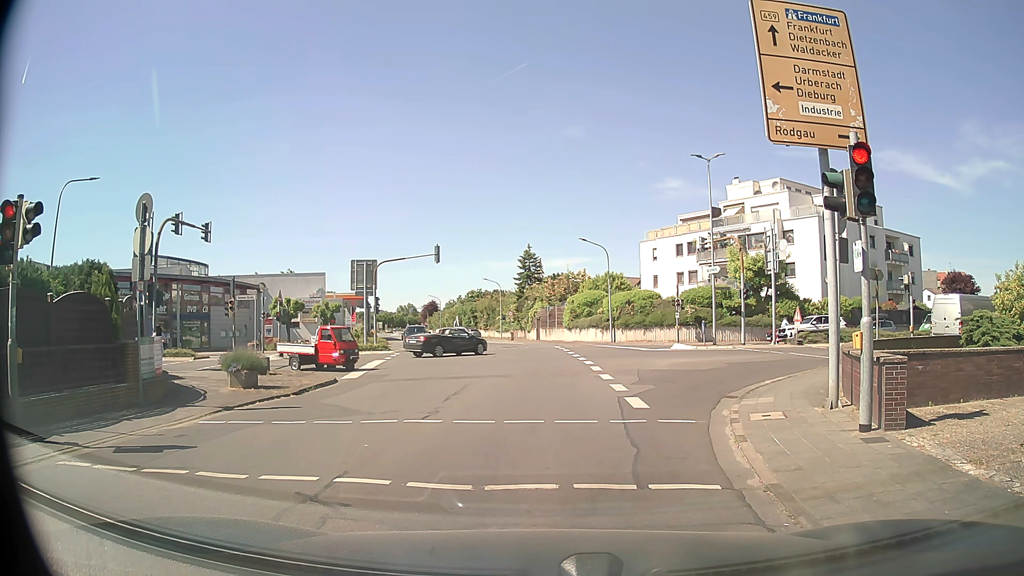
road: tertiary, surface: asphalt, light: Day
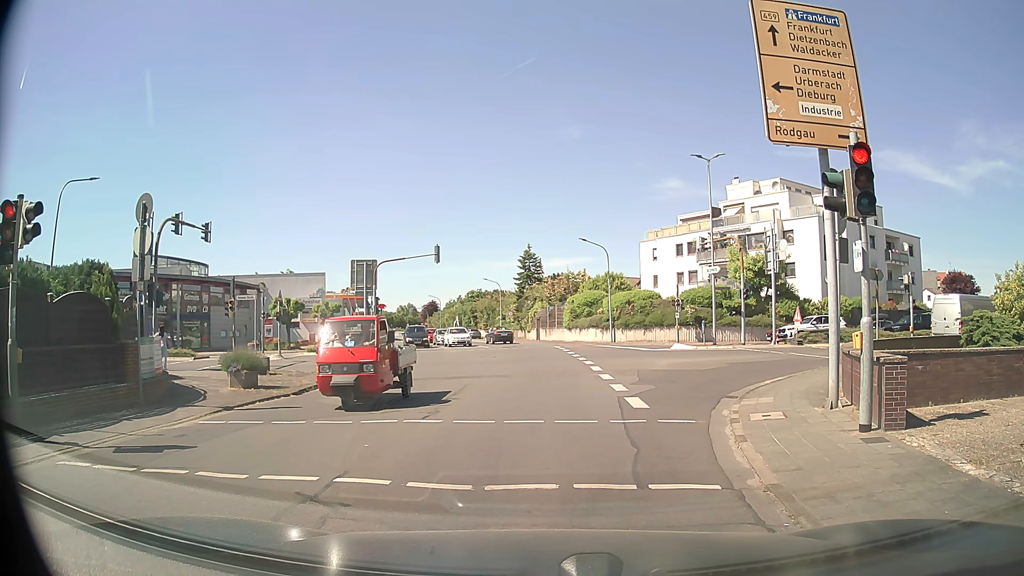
(0.0, 0.0) m; 0°
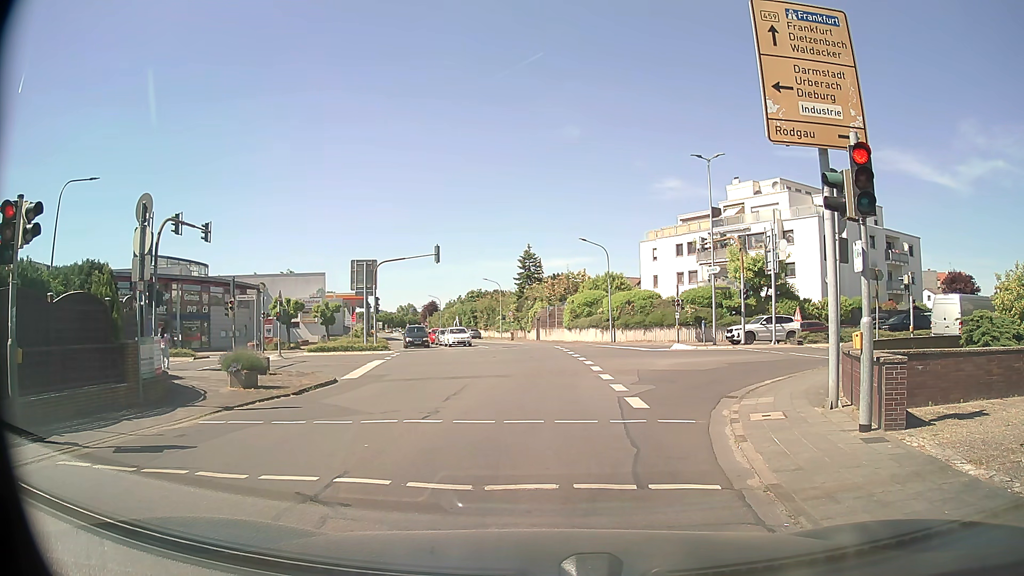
(0.0, 0.0) m; 0°
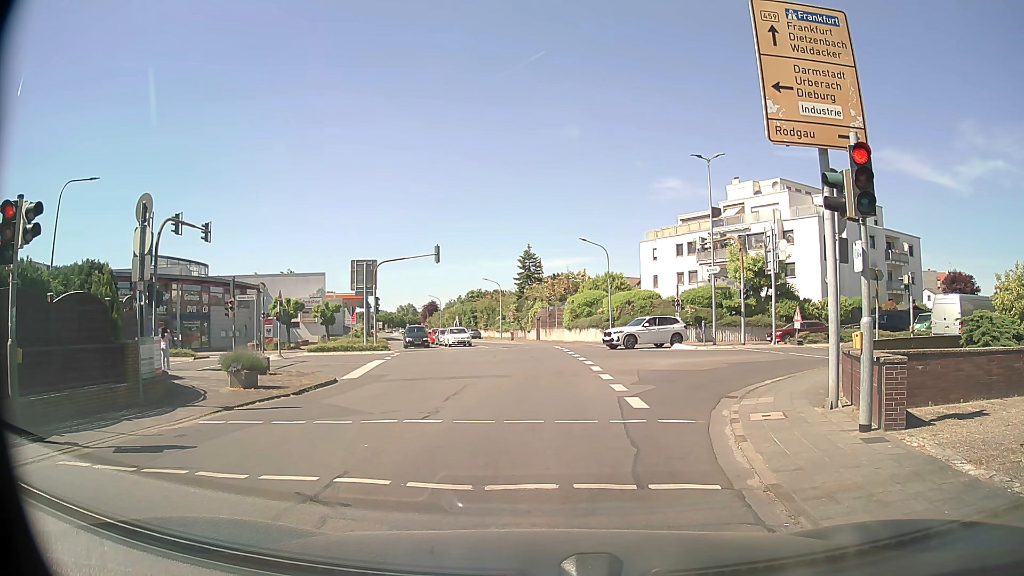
(0.0, 0.0) m; 0°
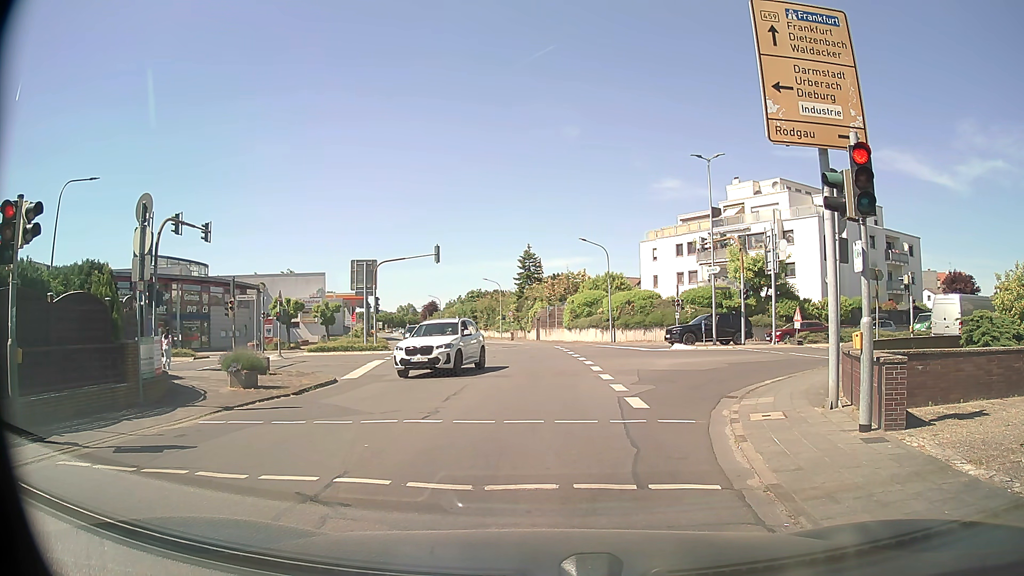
(0.0, 0.0) m; 0°
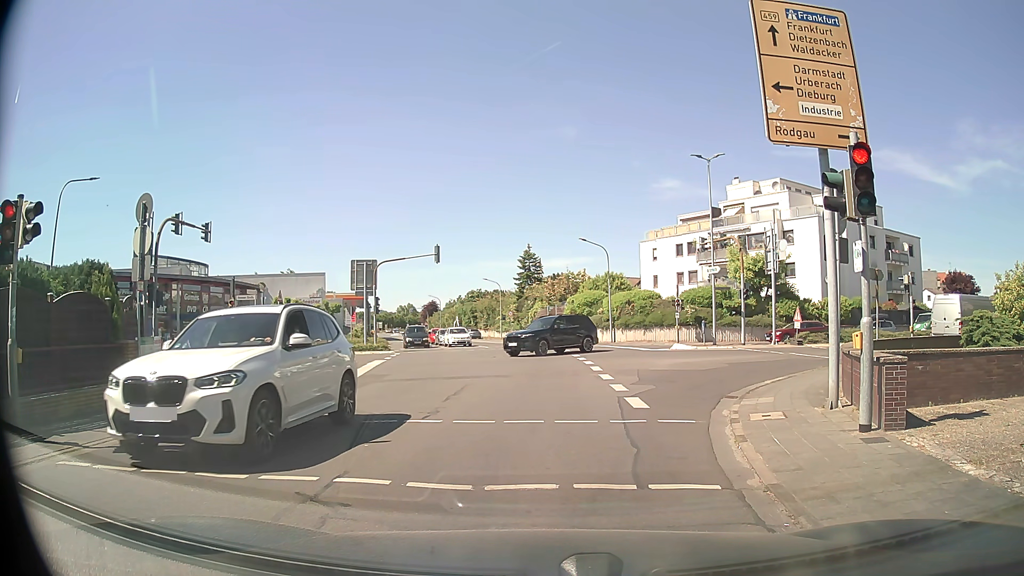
(0.0, 0.0) m; 0°
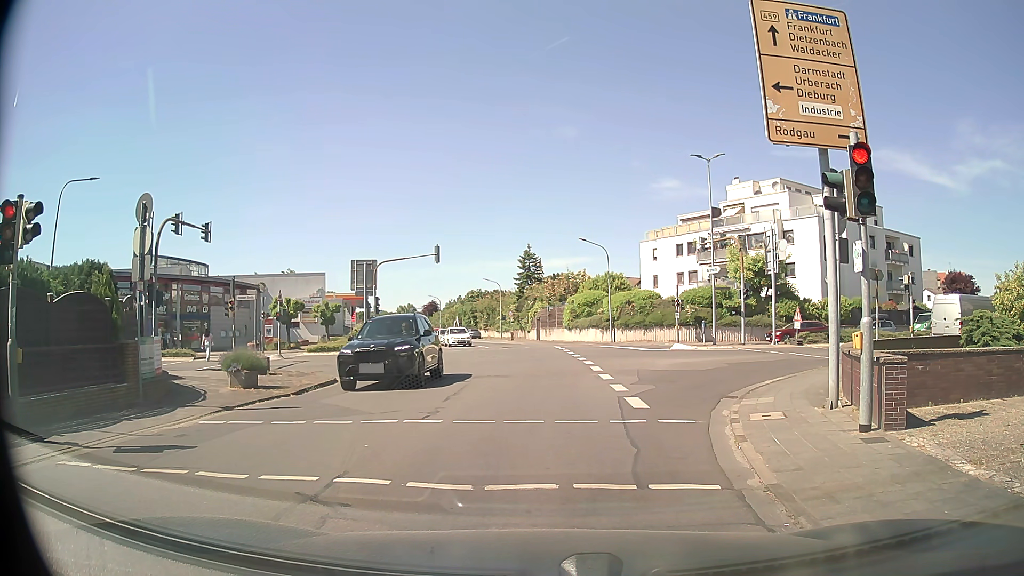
(0.0, 0.0) m; 0°
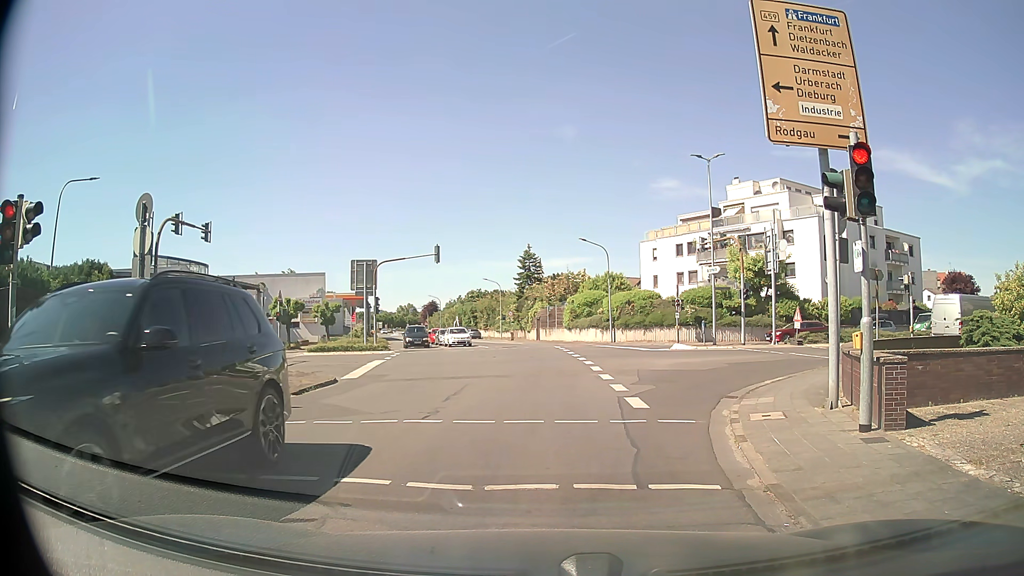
(0.0, 0.0) m; 0°
(0, +10) (0, +20) (0, +30) (-1, +40) (-2, +50) (-4, +60) (-7, +69) (-9, +79) (-12, +89) (-14, +98) m
